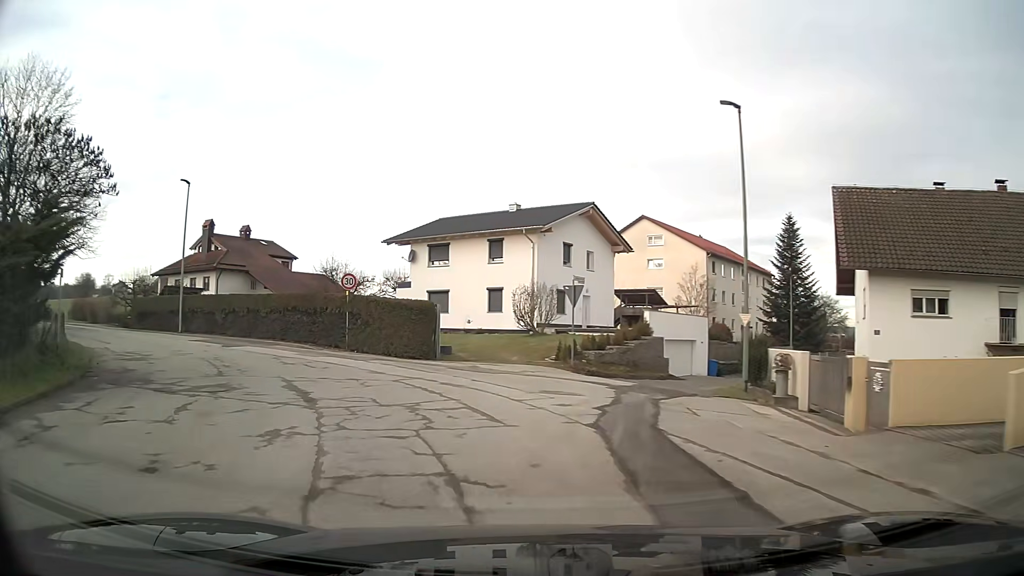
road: unclassified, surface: asphalt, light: Day
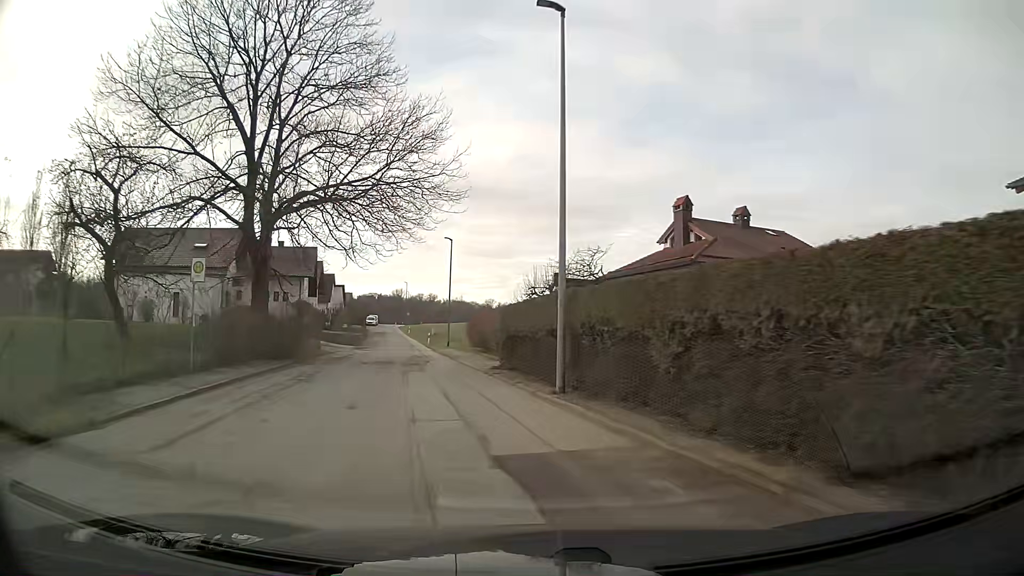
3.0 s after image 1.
(-8.9, +22.2) m; -41°
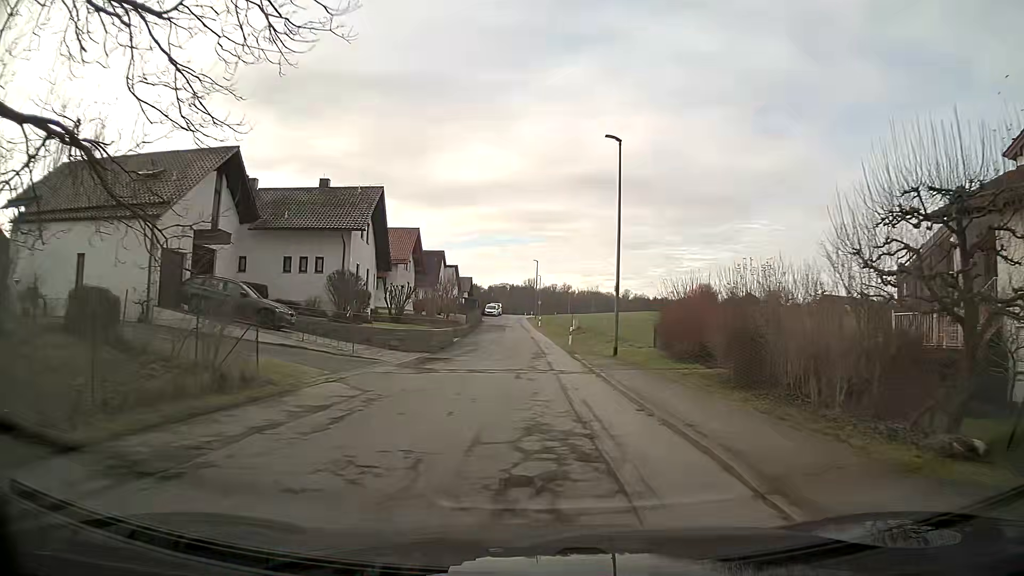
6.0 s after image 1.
(-3.2, +25.9) m; -9°
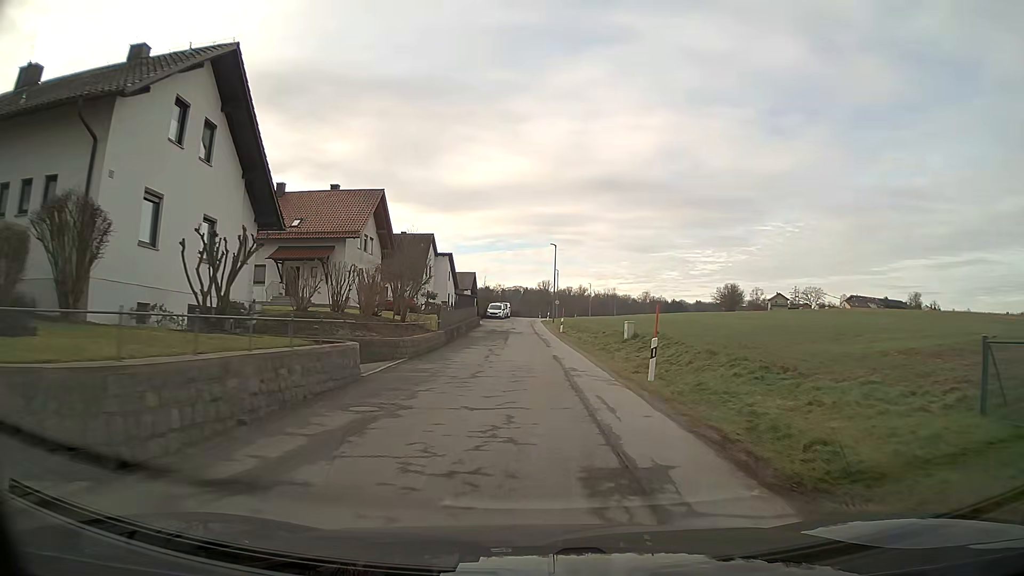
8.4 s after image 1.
(-0.3, +22.5) m; -1°
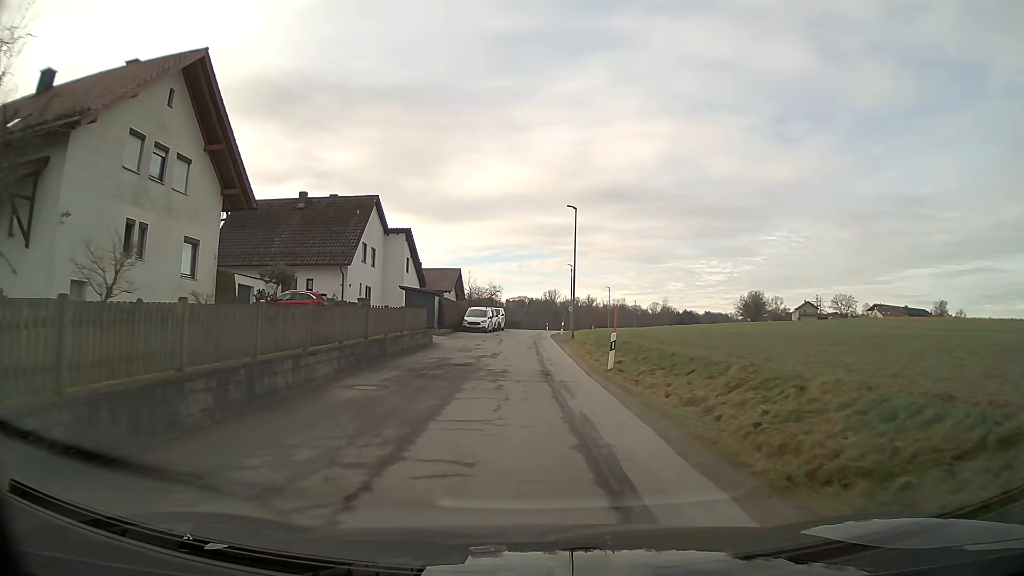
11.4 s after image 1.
(-0.2, +28.1) m; -1°
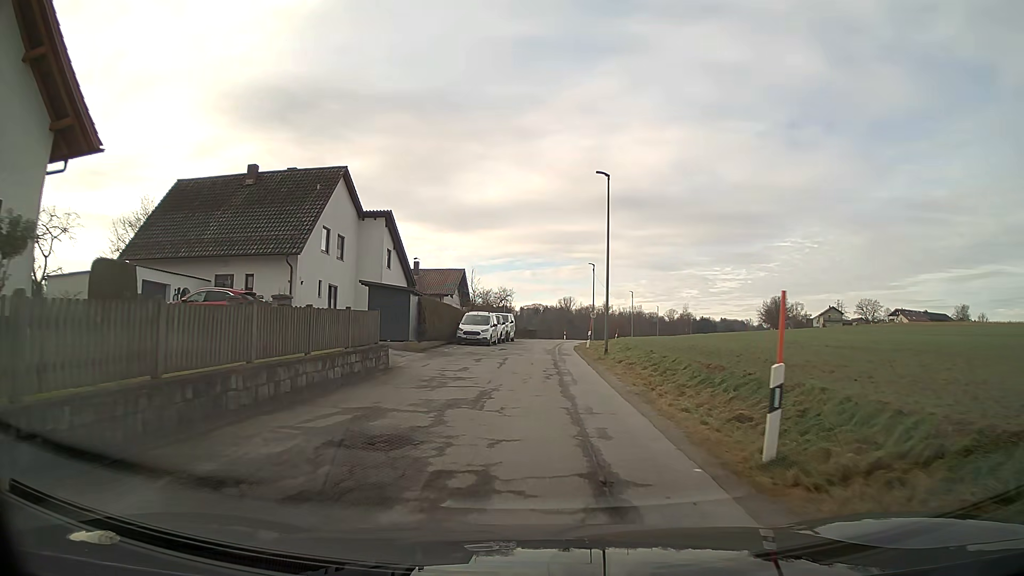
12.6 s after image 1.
(-0.1, +11.2) m; -1°
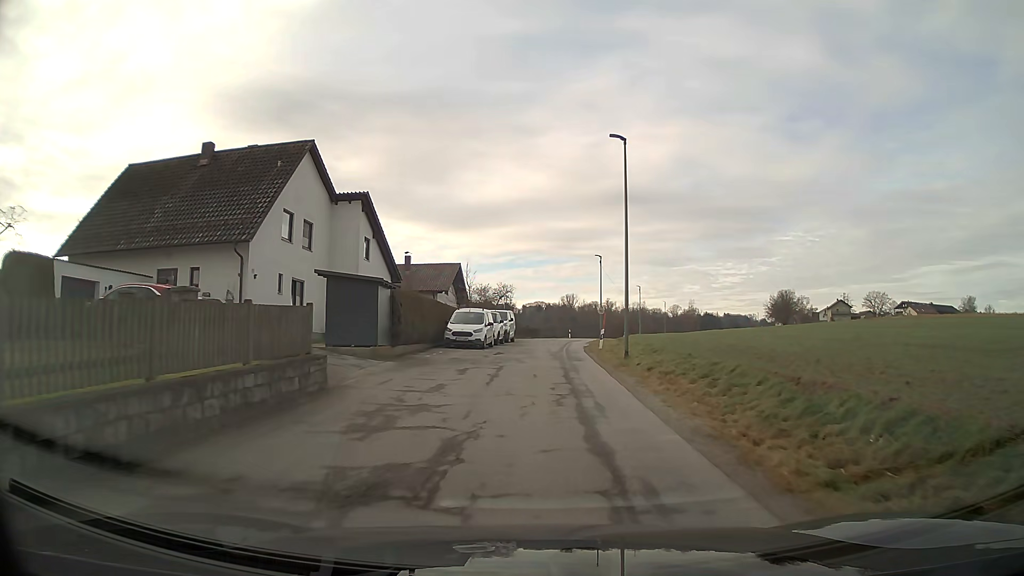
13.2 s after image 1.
(0.0, +5.5) m; 0°
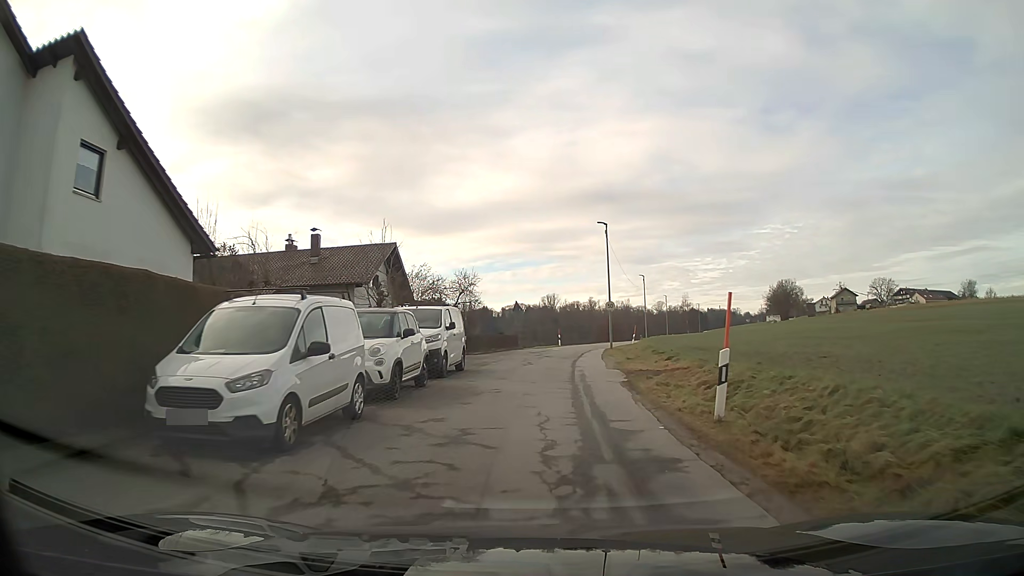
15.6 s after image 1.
(+0.3, +21.4) m; +2°
(0, +10) (0, +20) (+1, +30) (+2, +40) (+4, +50) (+6, +60) (+8, +69) (+10, +79) (+13, +89) (+16, +98) m
